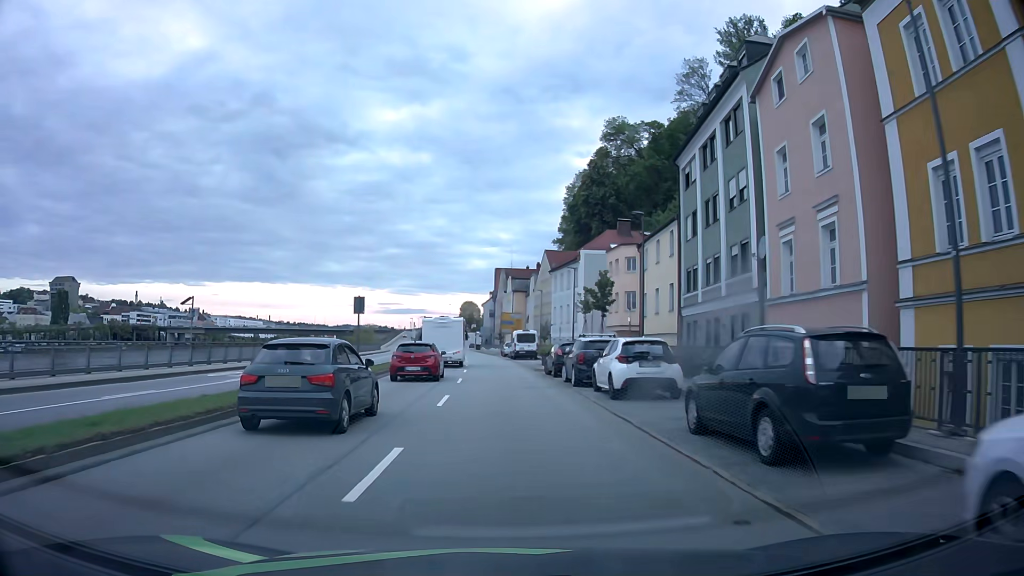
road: primary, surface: asphalt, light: Day
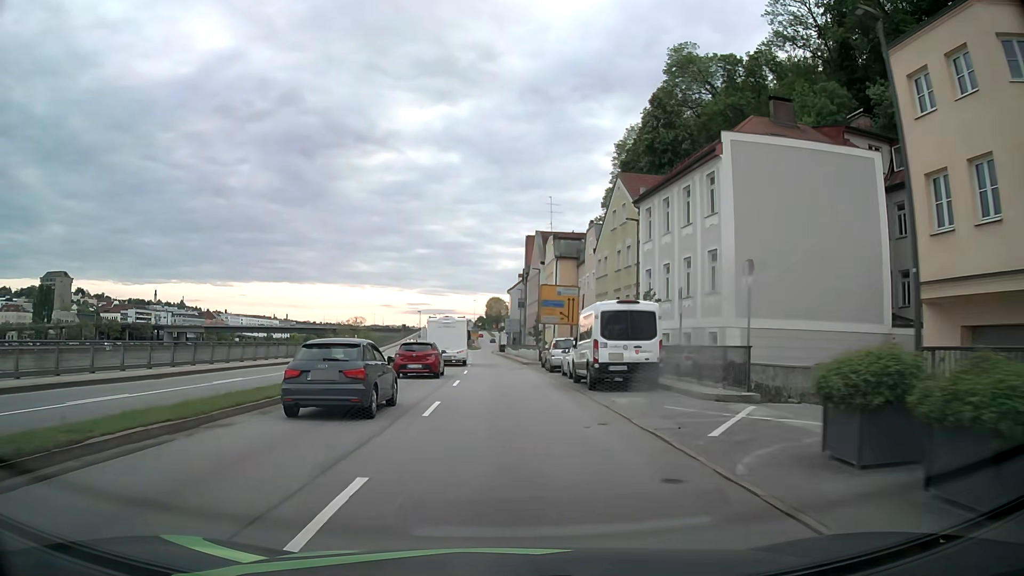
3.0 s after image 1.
(-0.8, +38.2) m; -3°
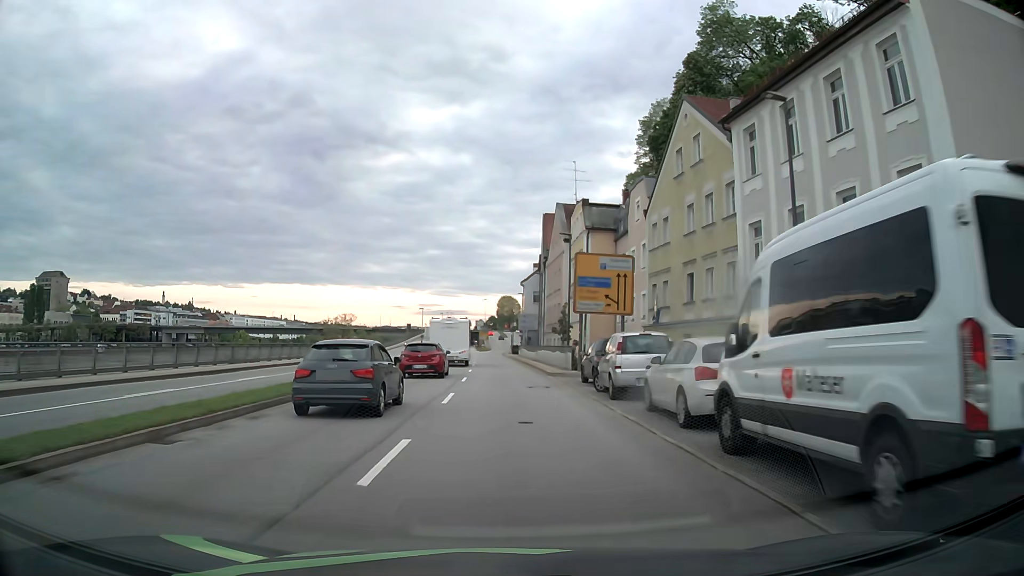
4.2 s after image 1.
(-0.1, +15.3) m; -1°
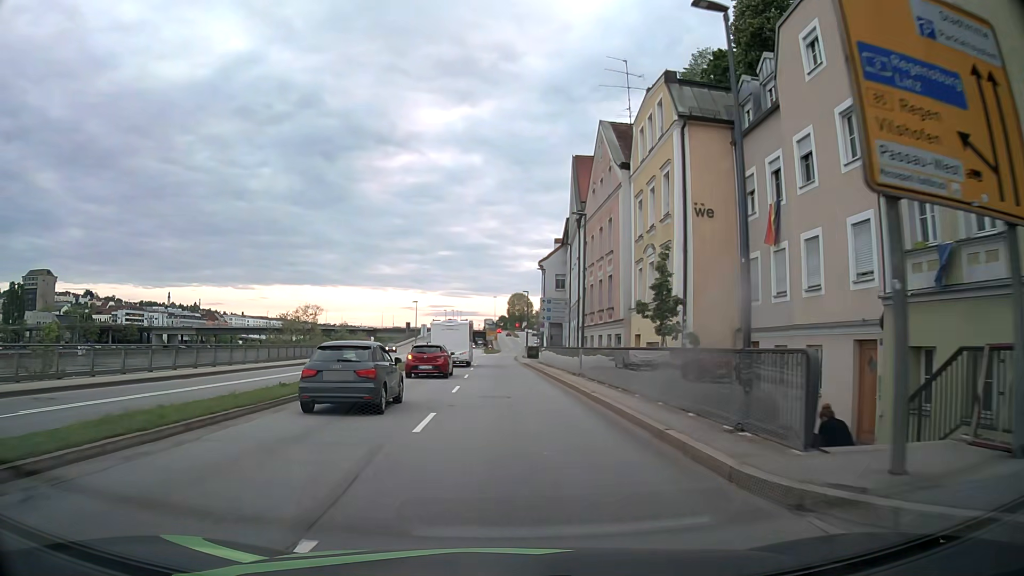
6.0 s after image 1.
(-0.2, +22.9) m; -1°
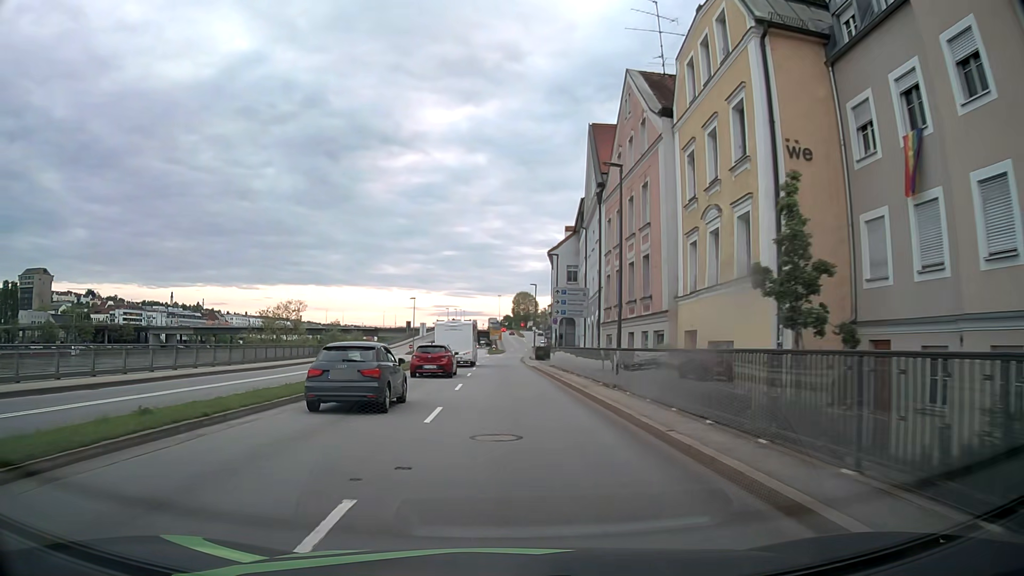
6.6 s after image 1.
(0.0, +7.6) m; -1°
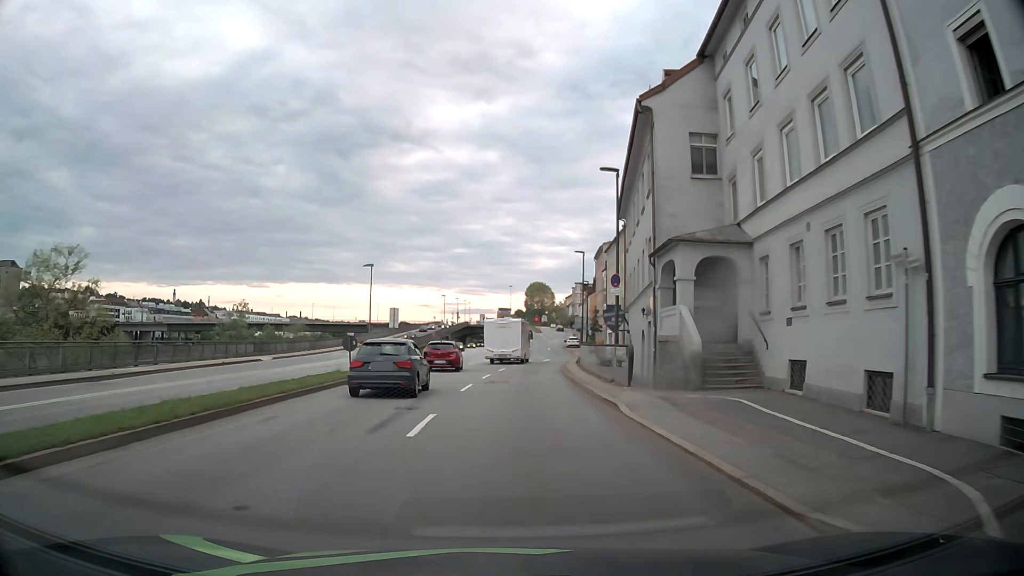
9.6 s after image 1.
(-0.3, +38.3) m; -1°
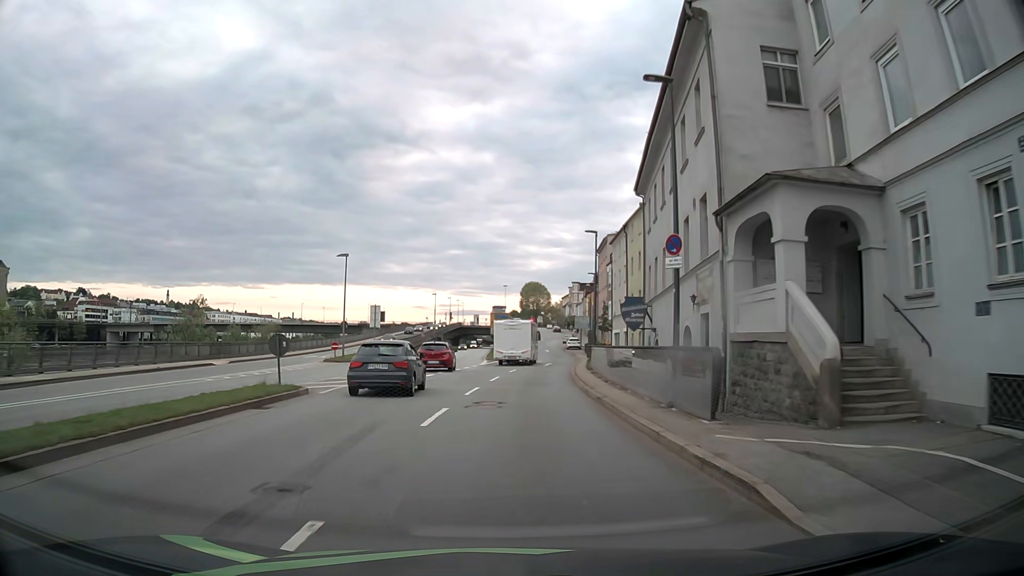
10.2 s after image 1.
(0.0, +7.7) m; +1°
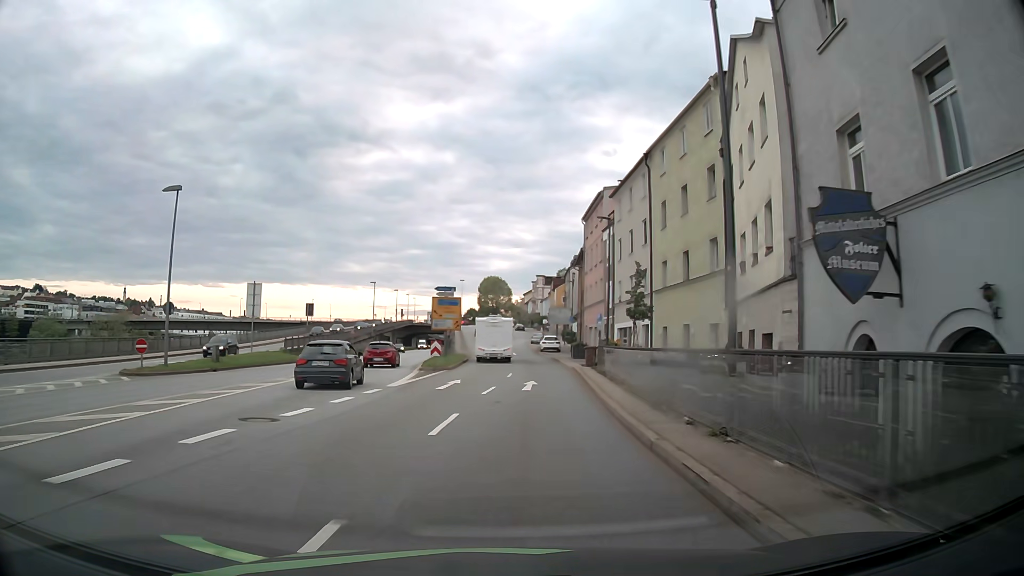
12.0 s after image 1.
(+0.5, +22.9) m; +4°
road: primary_link
